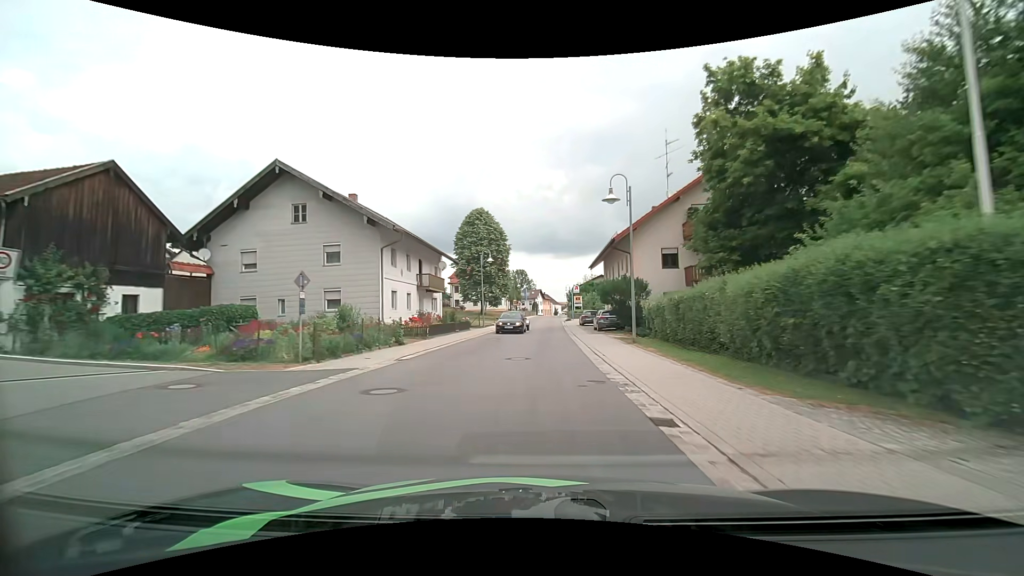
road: secondary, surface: asphalt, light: Day
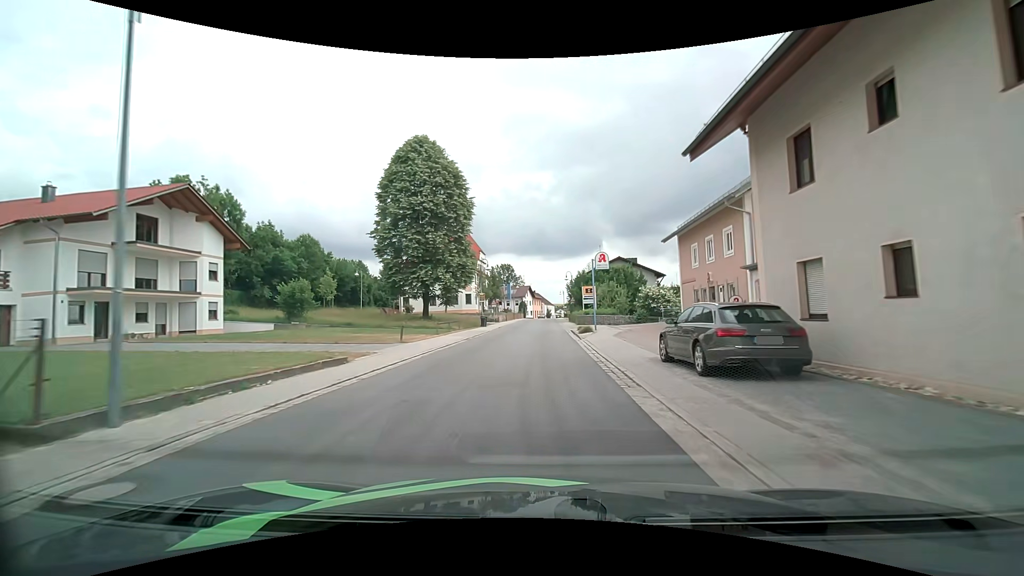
(+0.3, +37.4) m; +1°
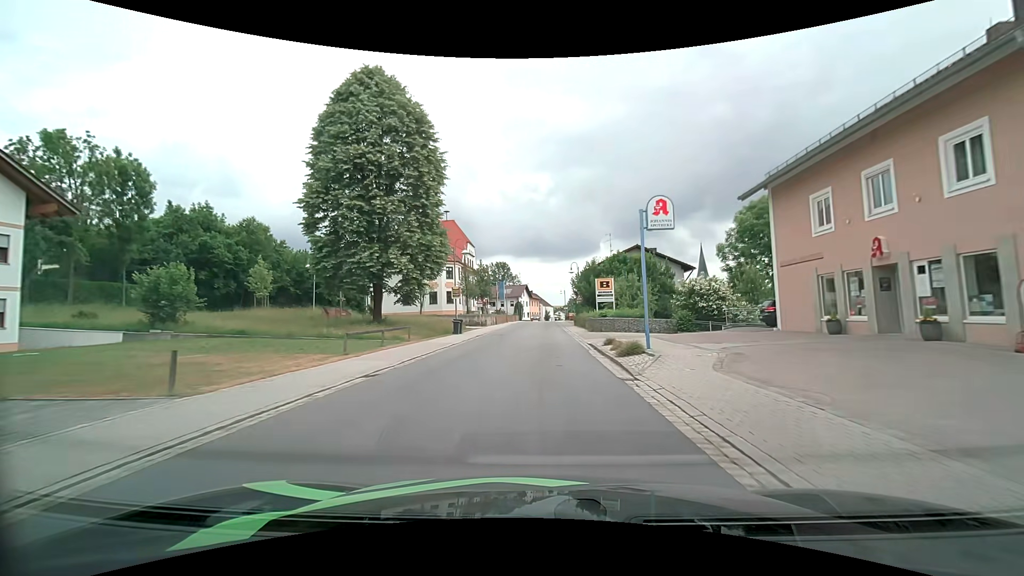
(0.0, +14.9) m; 0°
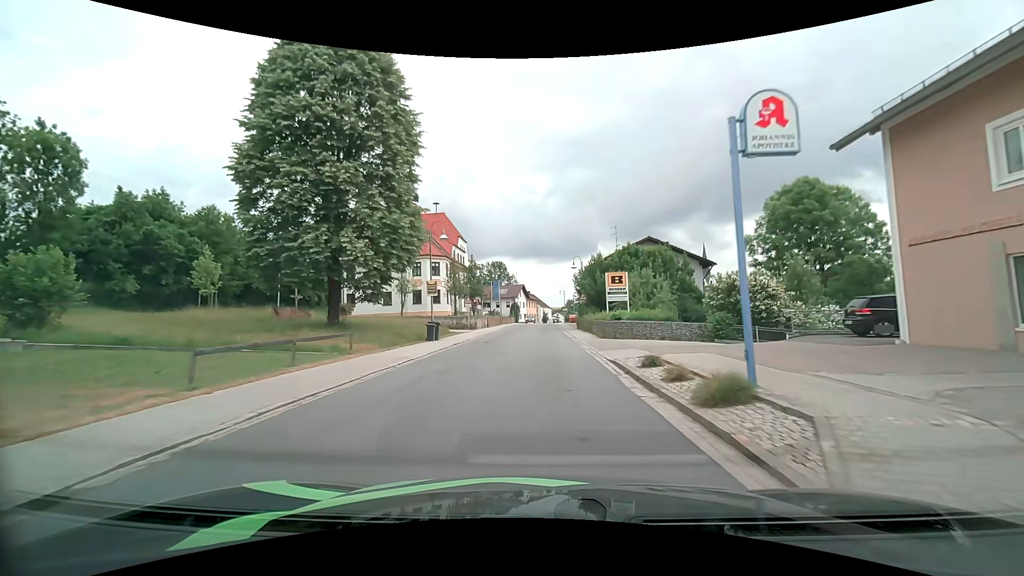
(0.0, +7.5) m; 0°
